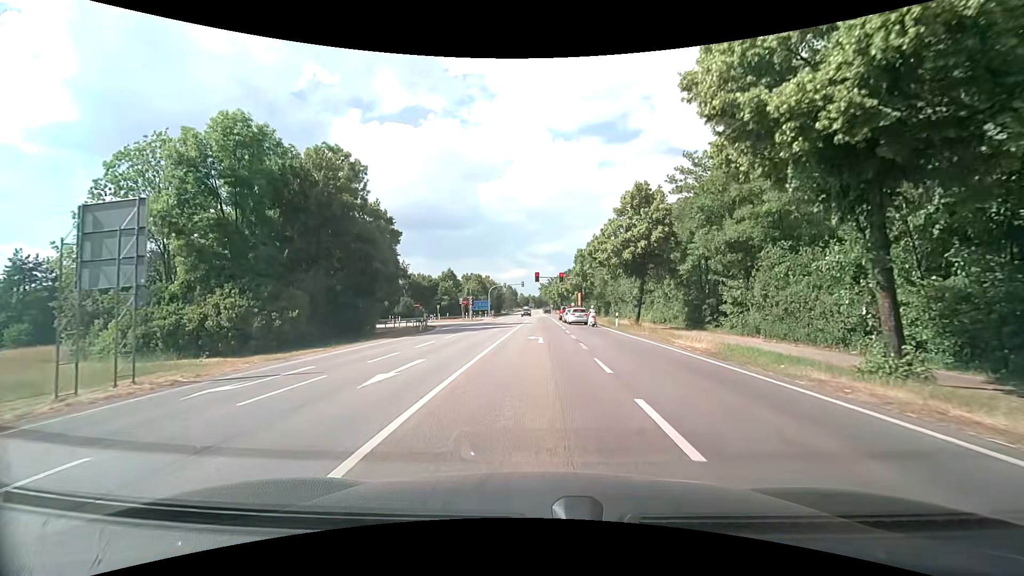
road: secondary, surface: asphalt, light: Day
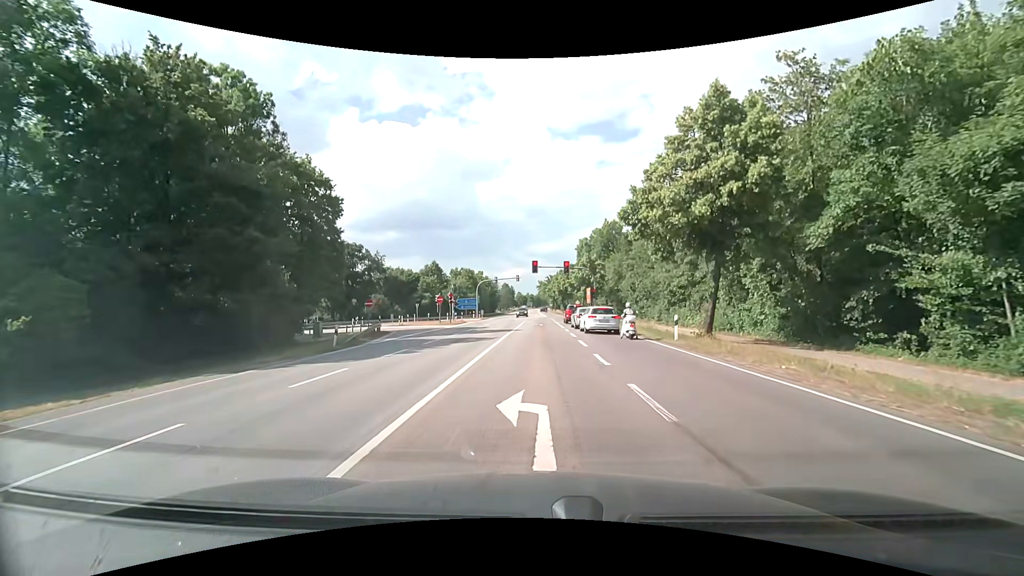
(-0.1, +16.3) m; -1°
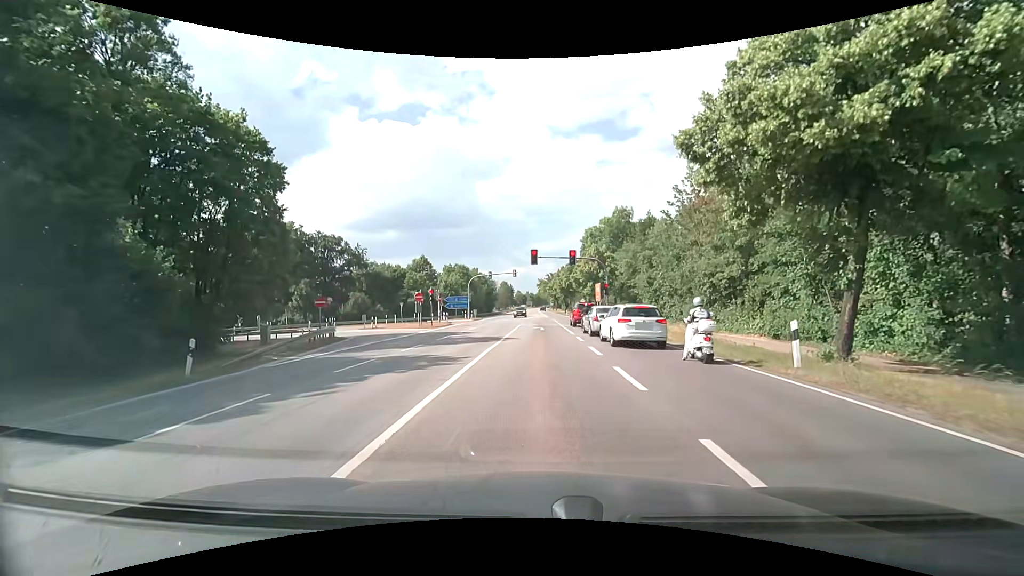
(+0.2, +9.6) m; +1°
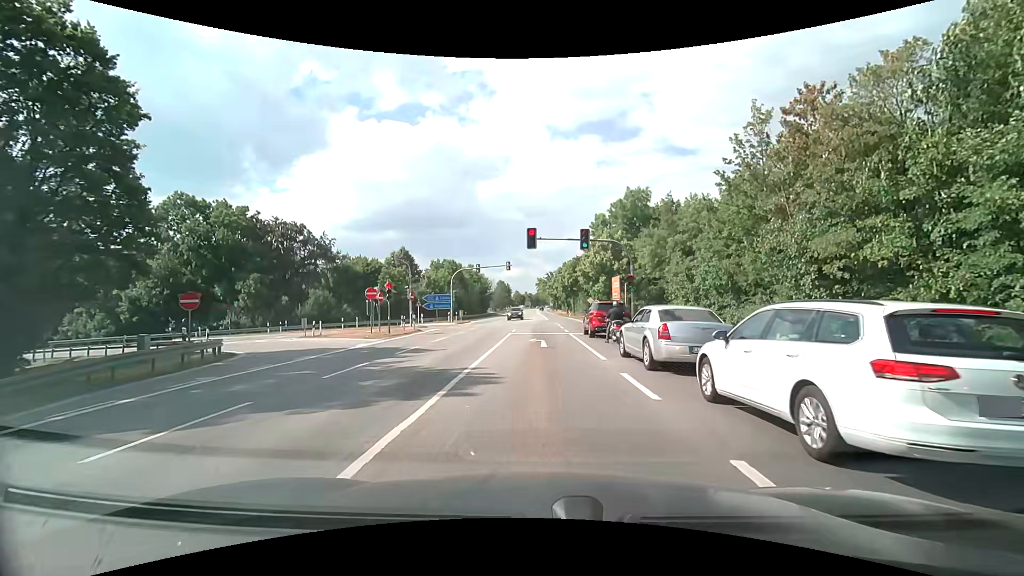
(0.0, +12.5) m; +1°
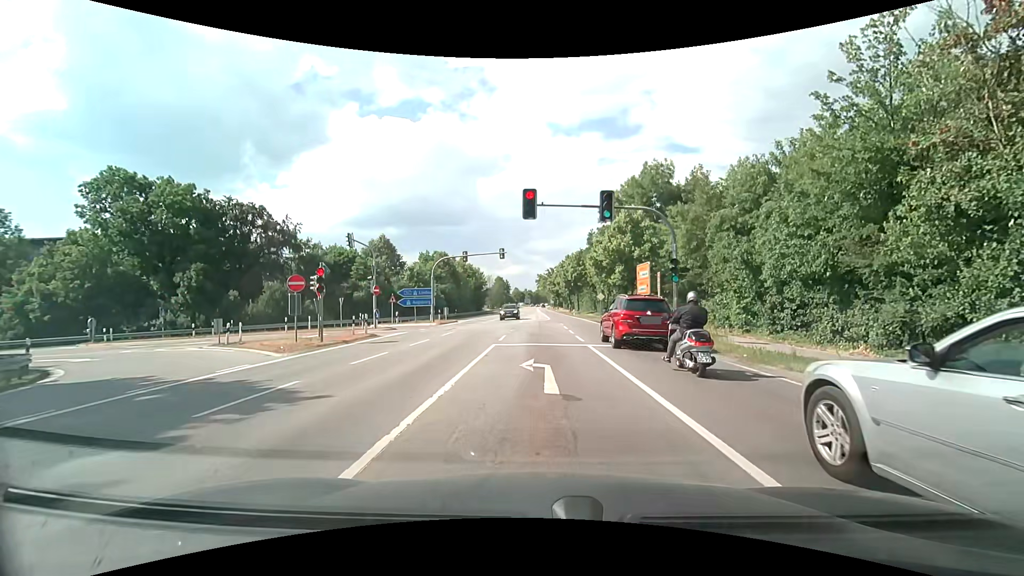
(-0.1, +10.0) m; -1°
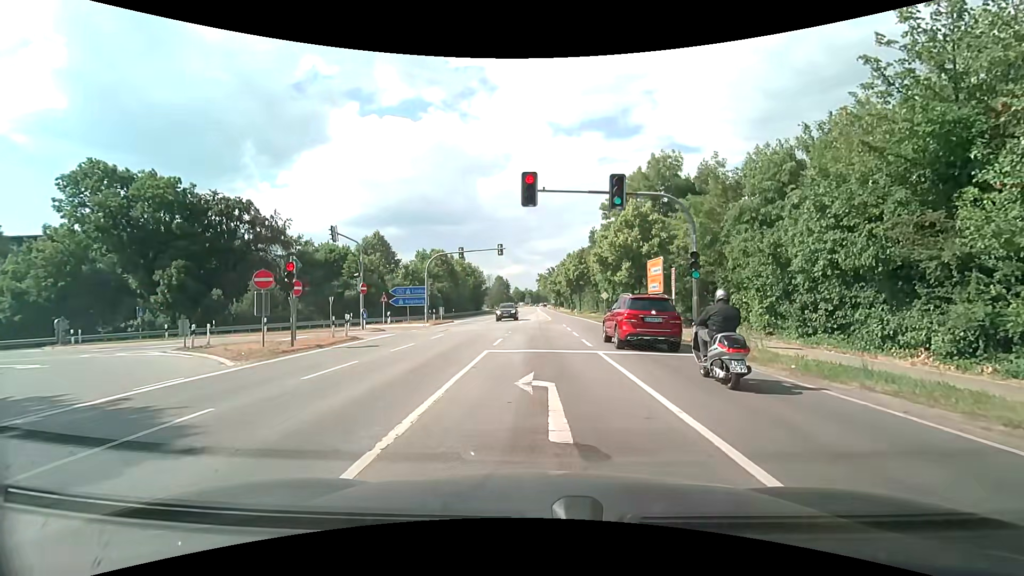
(0.0, +2.7) m; +1°
